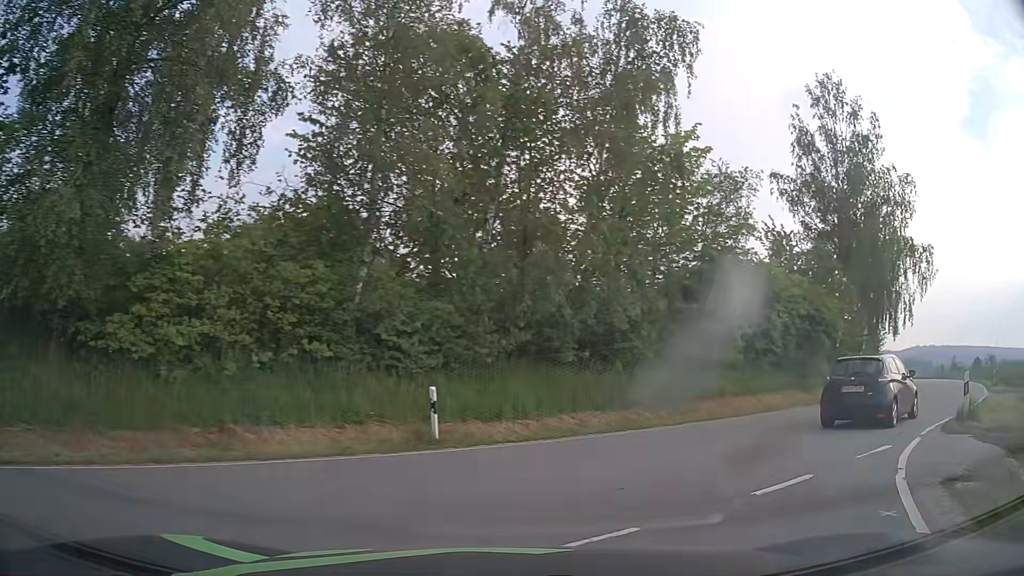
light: Day
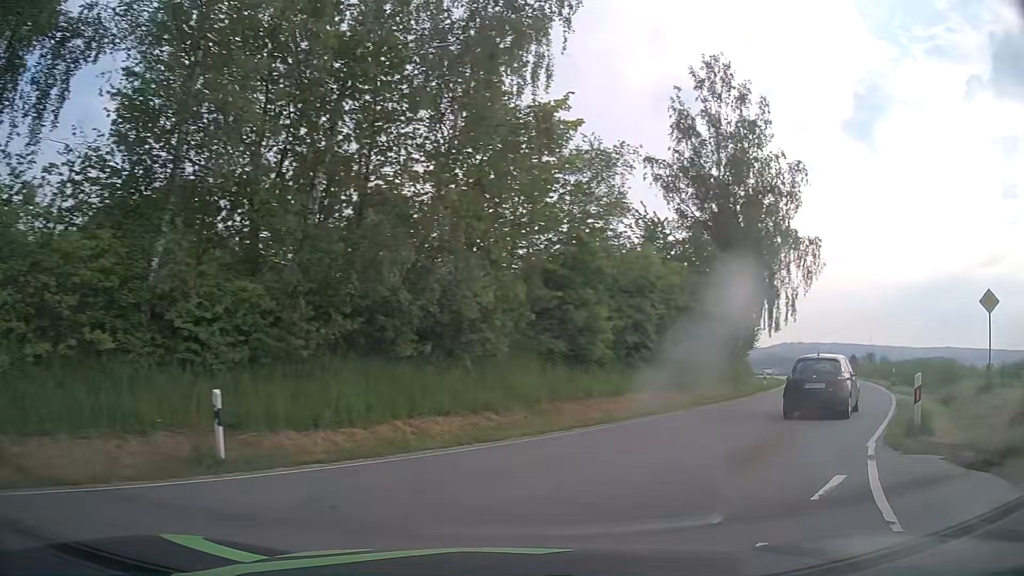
(+0.4, +3.2) m; +12°
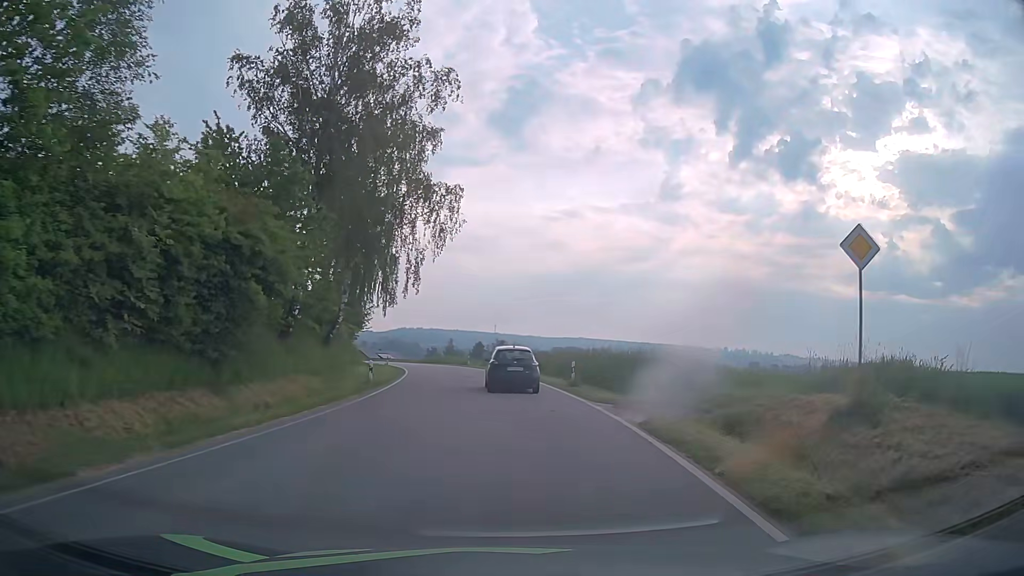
(+4.4, +11.9) m; +34°
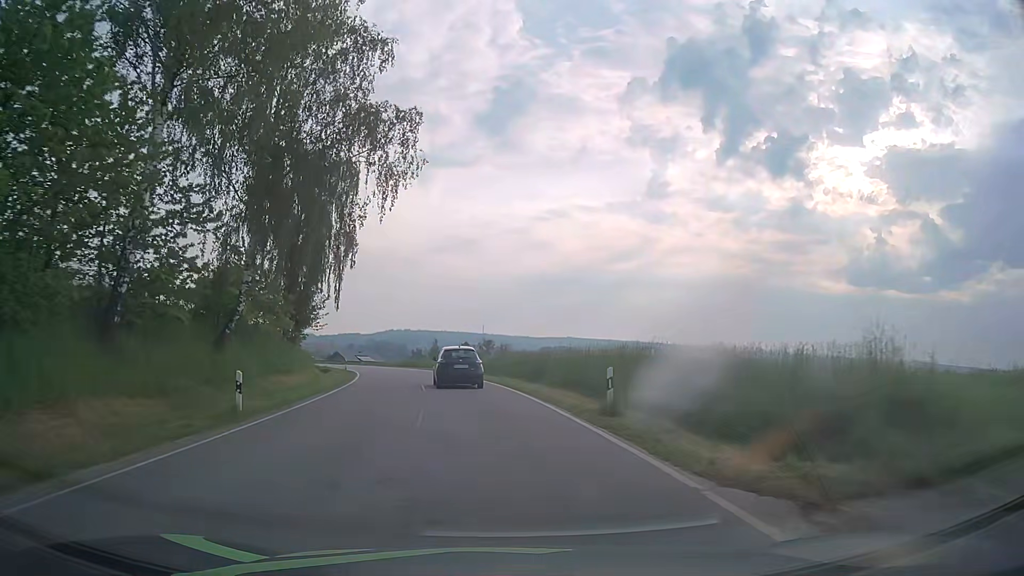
(+0.3, +12.6) m; +1°
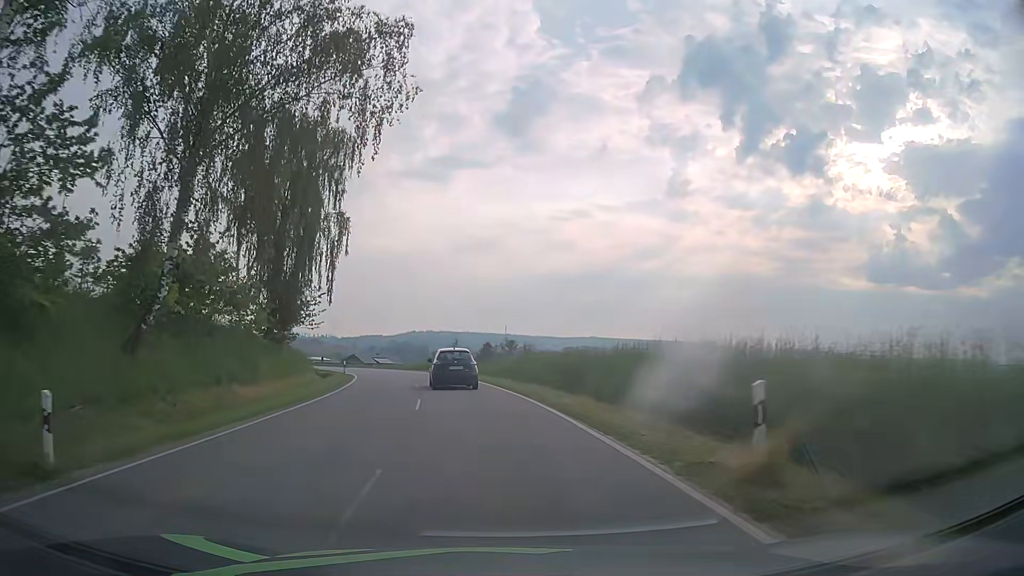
(-0.1, +7.6) m; -2°
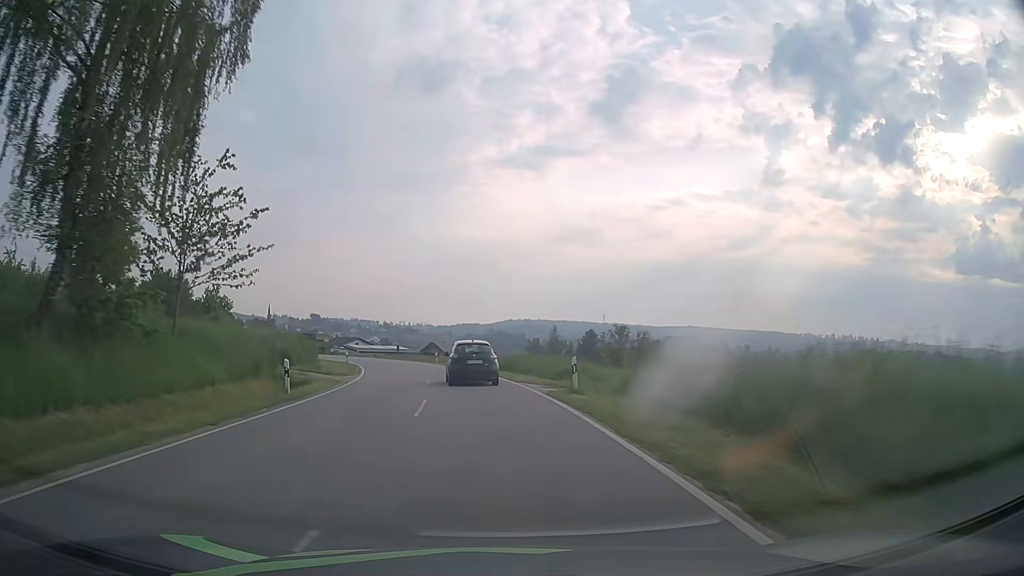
(-2.0, +27.0) m; -8°
